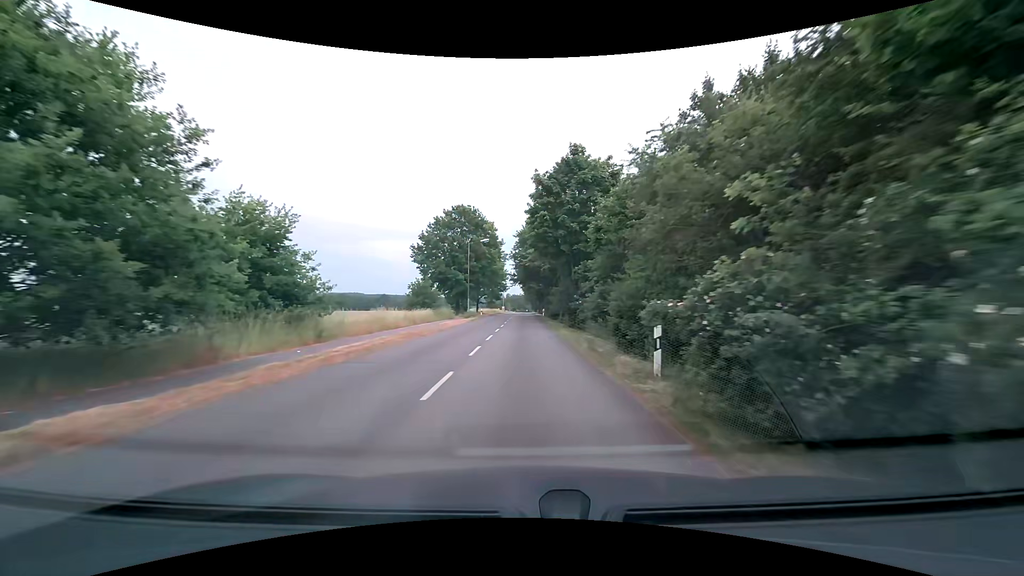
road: residential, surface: asphalt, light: Day
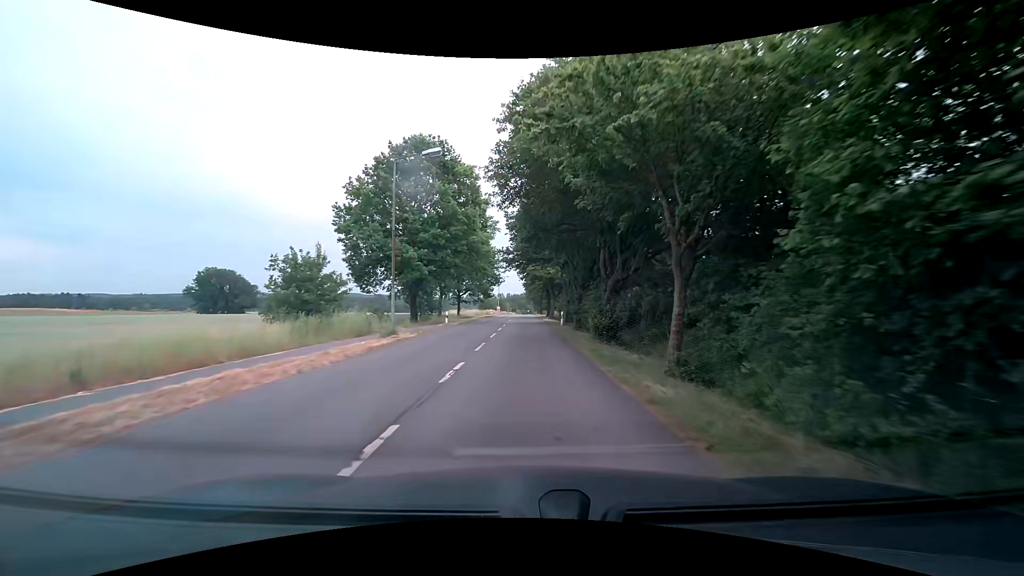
(-0.1, +29.4) m; 0°
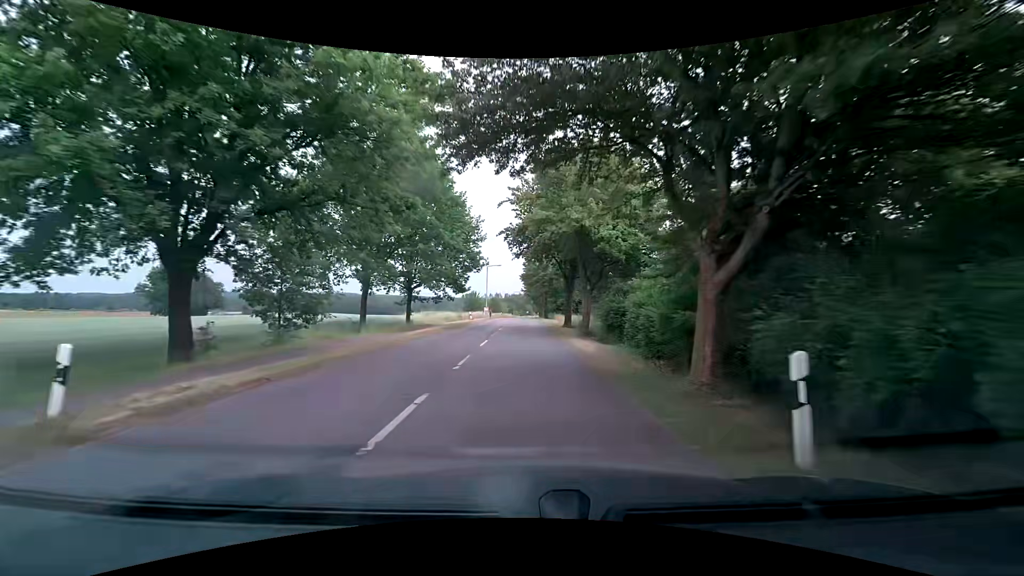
(+0.1, +29.0) m; 0°
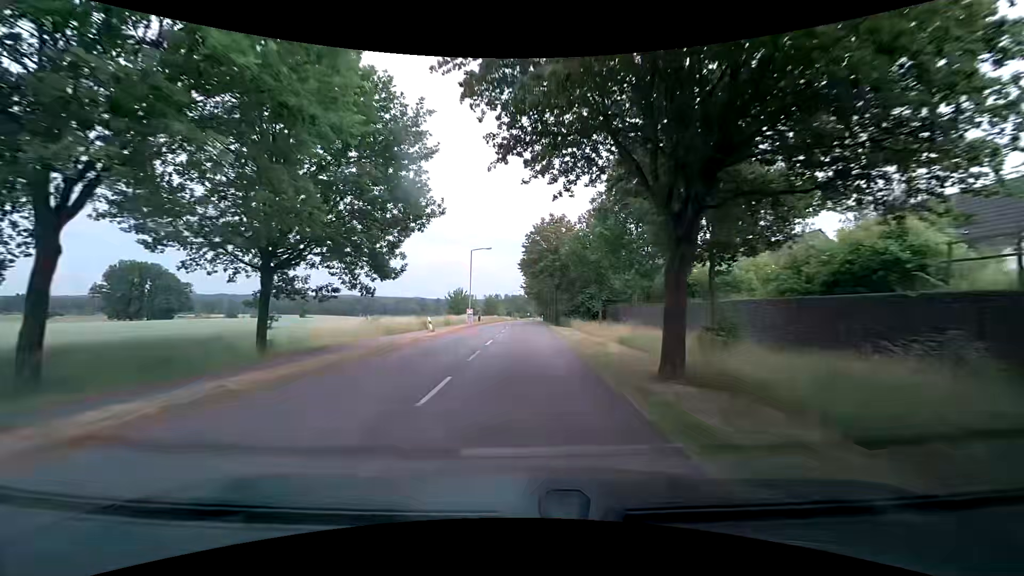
(+0.1, +22.4) m; 0°
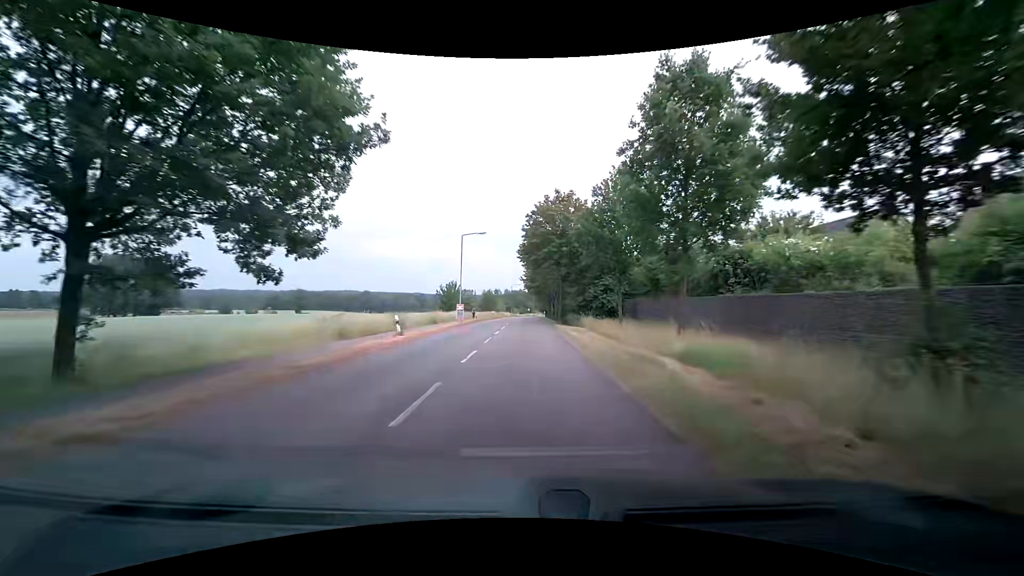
(+0.1, +7.6) m; -1°
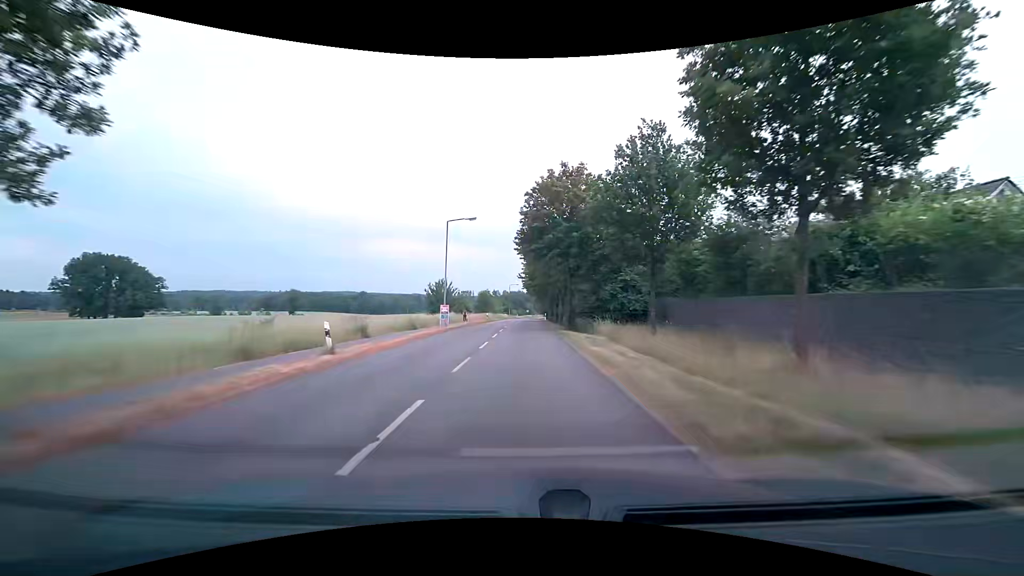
(+0.1, +7.7) m; +2°
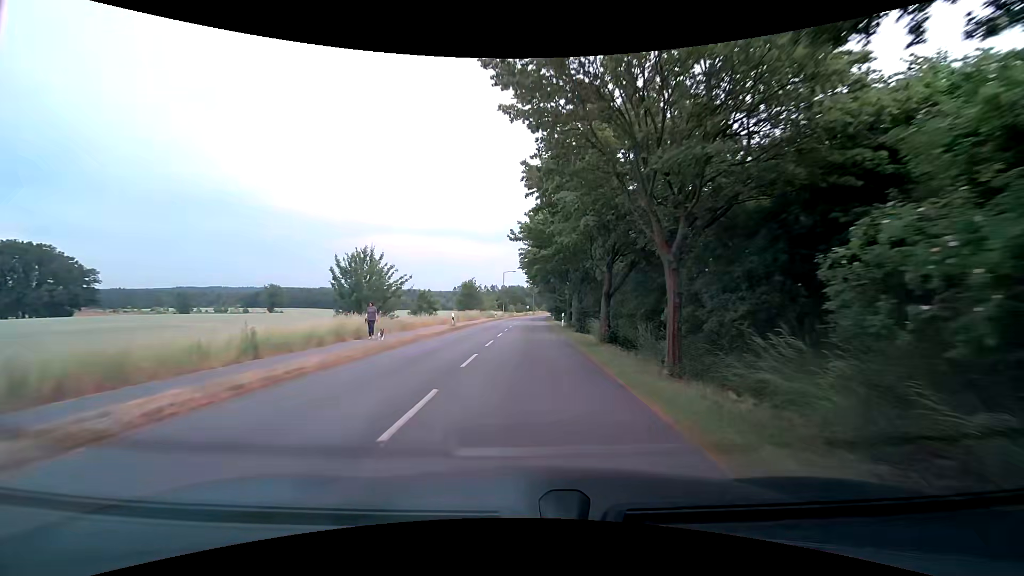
(-0.1, +30.2) m; -1°
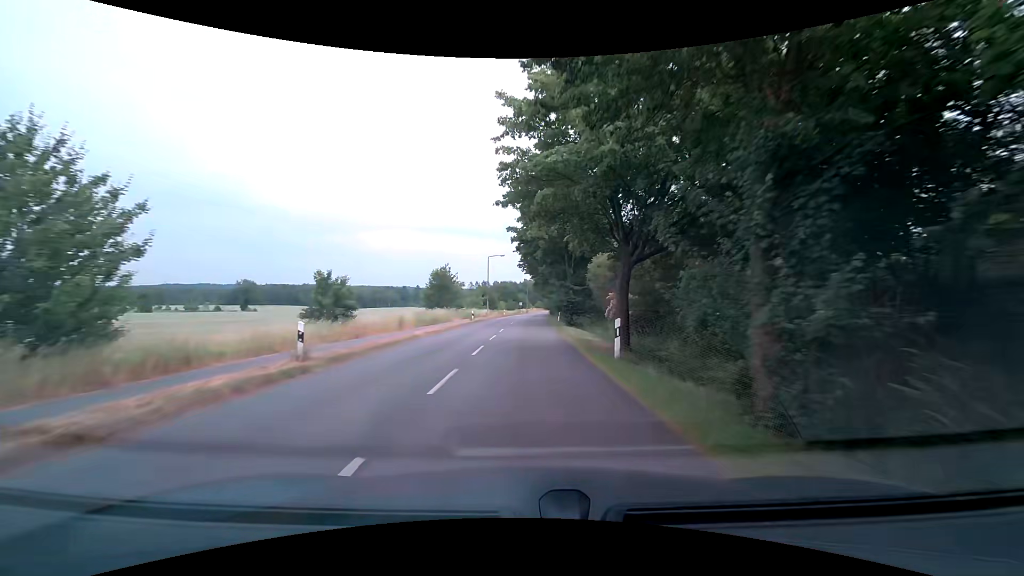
(+0.4, +22.2) m; +2°
(0, +10) (0, +20) (0, +30) (0, +40) (0, +50) (0, +60) (+1, +70) (+1, +80) (+1, +90) (+2, +100) m
